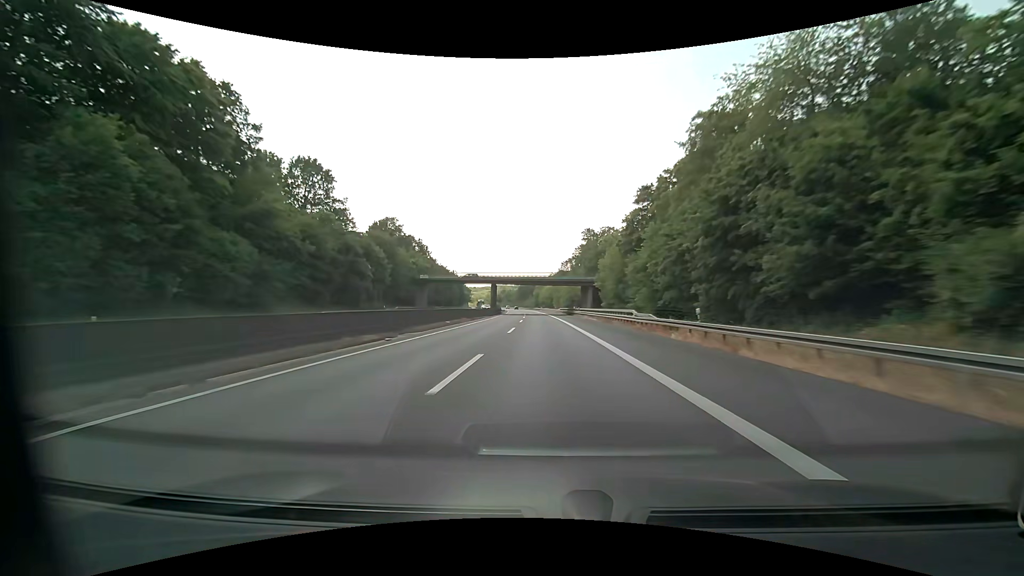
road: motorway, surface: asphalt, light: Day
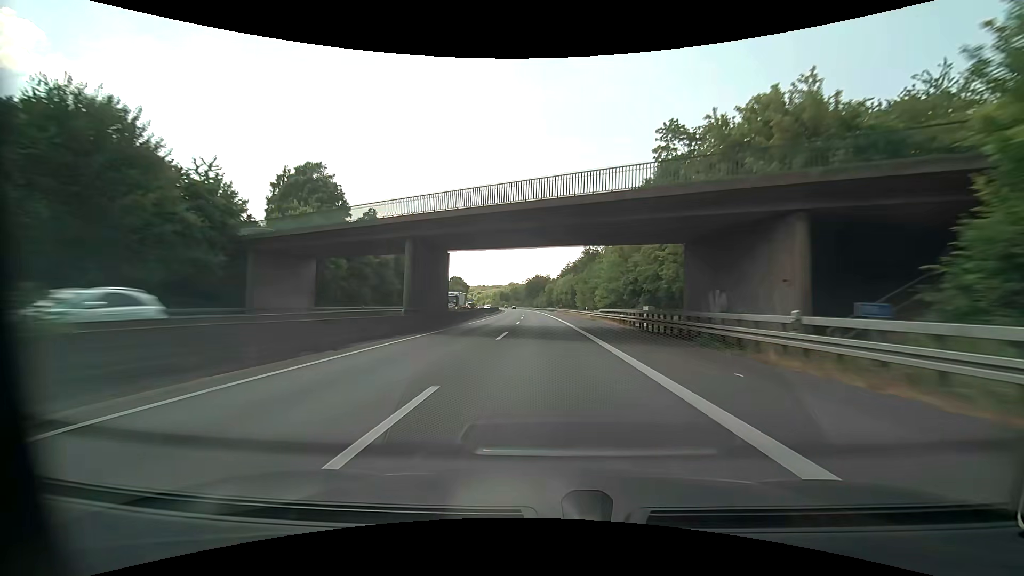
(-0.8, +59.7) m; -2°
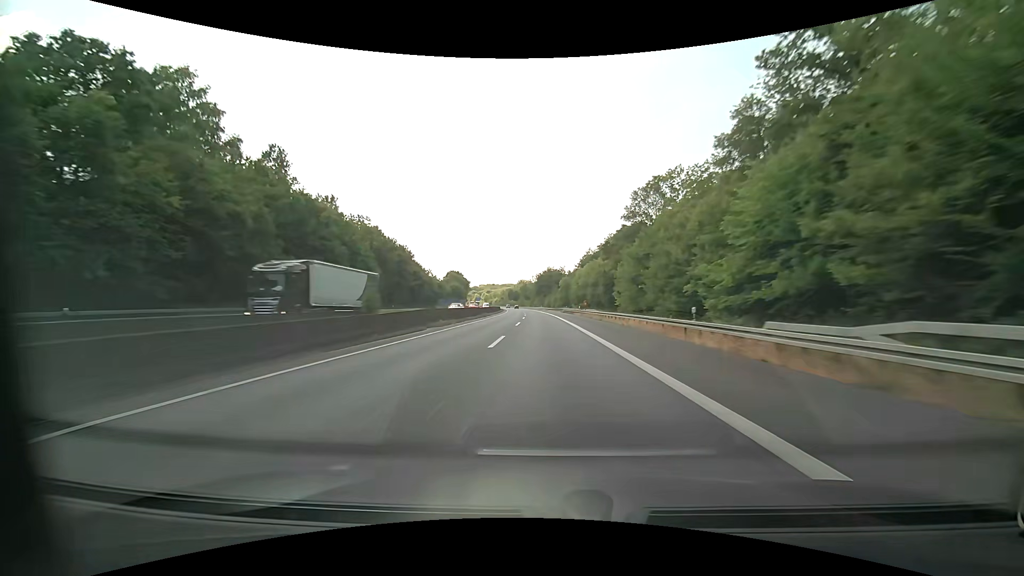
(0.0, +40.0) m; +2°
(0, +10) (0, +20) (-1, +30) (-2, +40) (-3, +50) (-3, +60) (-4, +70) (-5, +80) (-6, +90) (-7, +100) m
